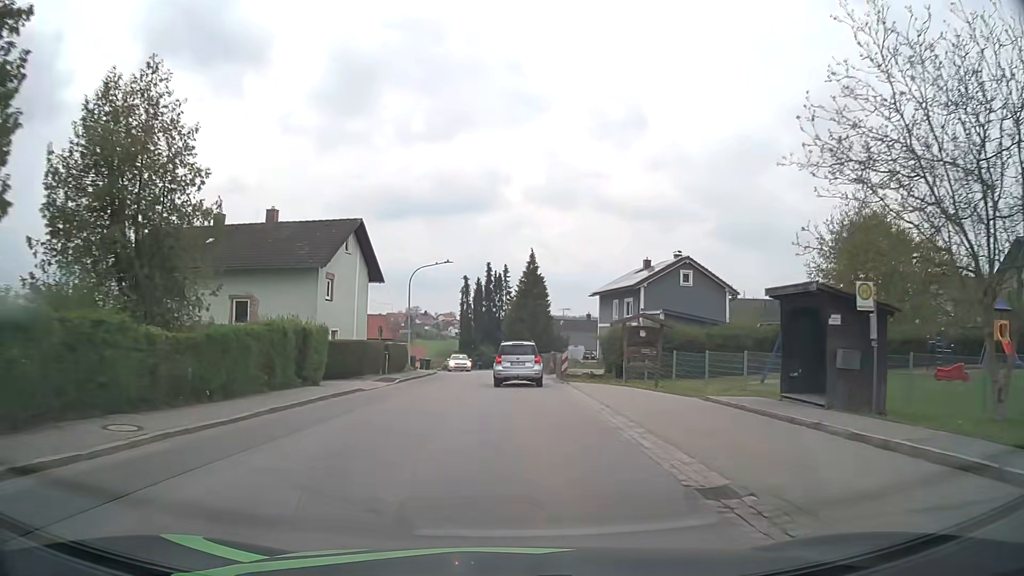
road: tertiary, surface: asphalt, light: Day
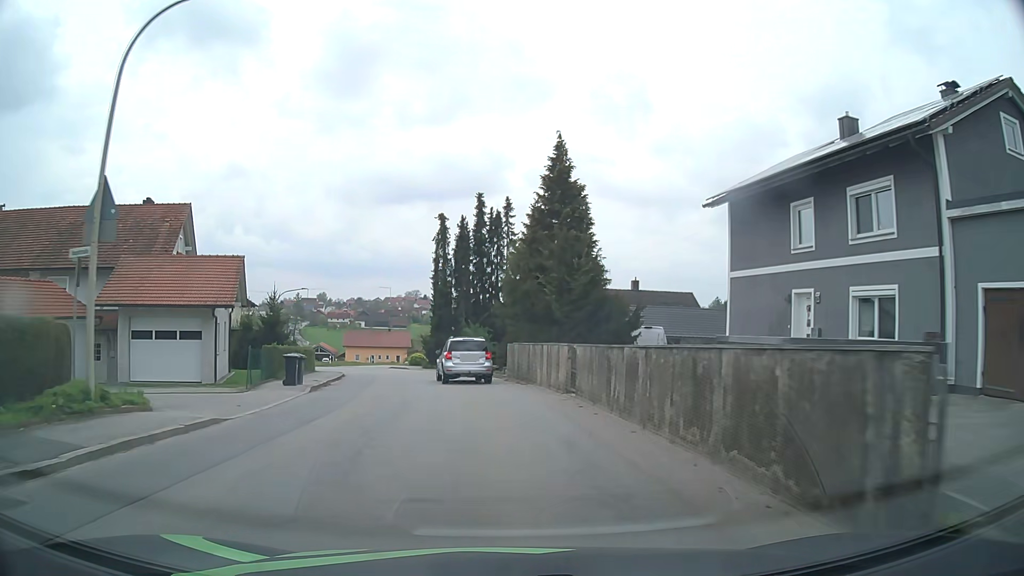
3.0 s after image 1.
(+0.3, +35.5) m; 0°
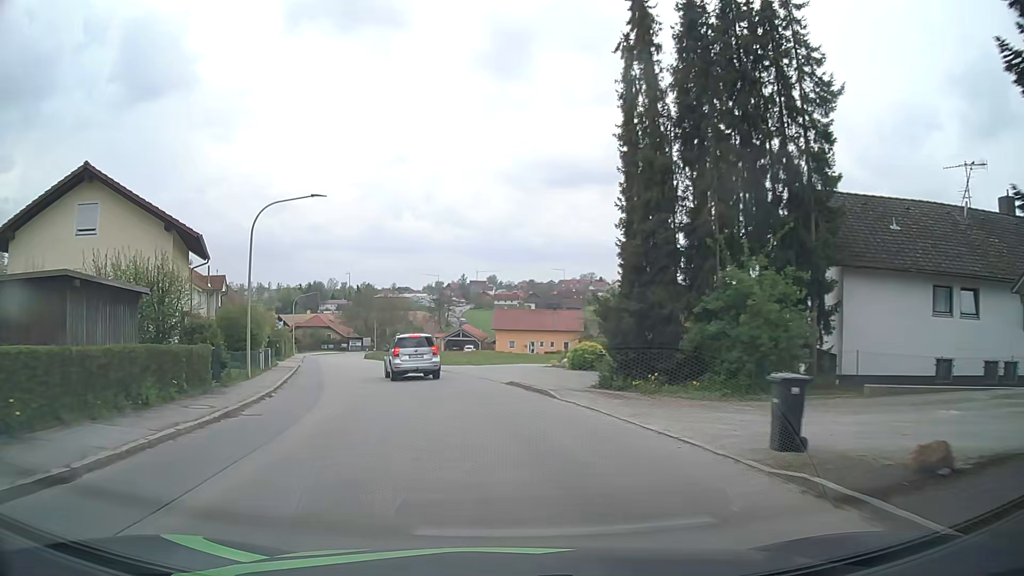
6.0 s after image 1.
(-4.3, +35.6) m; -16°
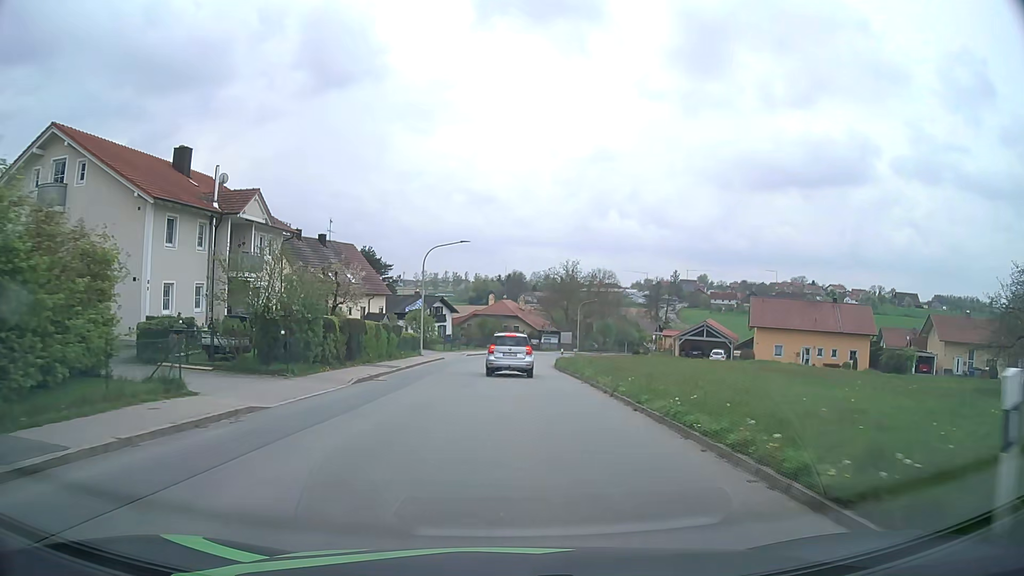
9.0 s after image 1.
(-6.0, +36.4) m; -17°
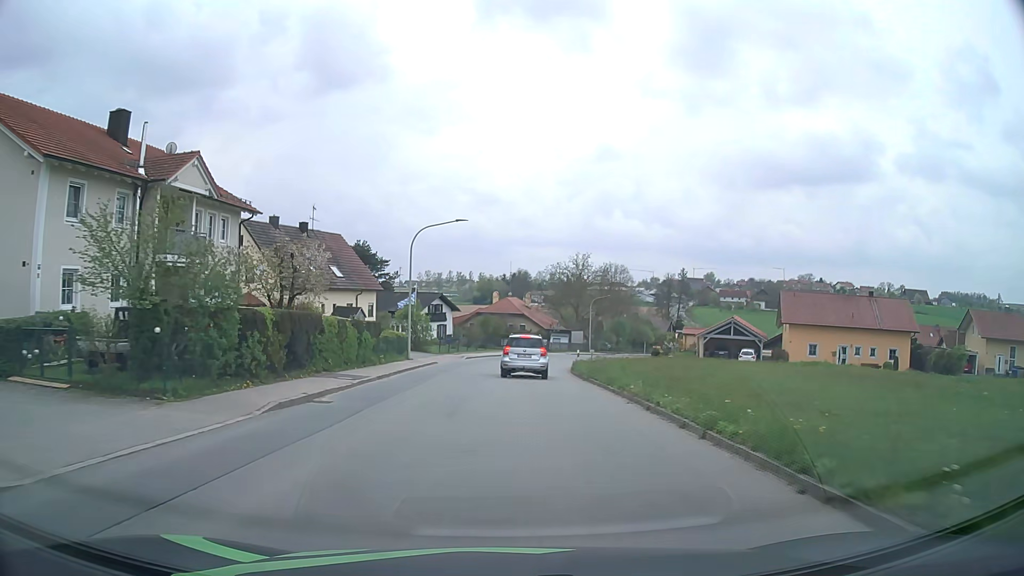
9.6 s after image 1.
(0.0, +7.6) m; 0°
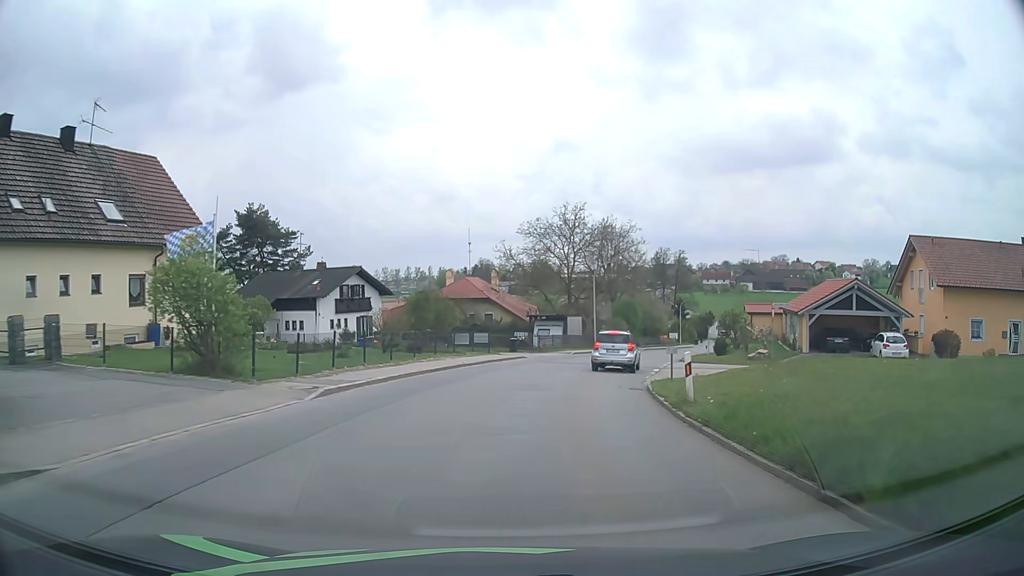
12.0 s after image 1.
(+0.4, +30.6) m; +3°
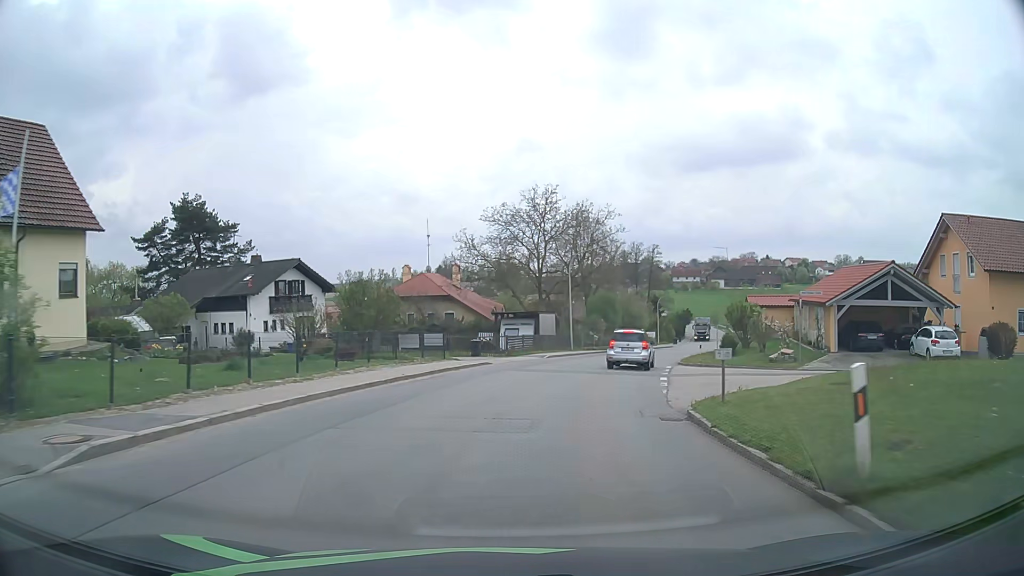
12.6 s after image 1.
(+0.2, +7.7) m; +2°
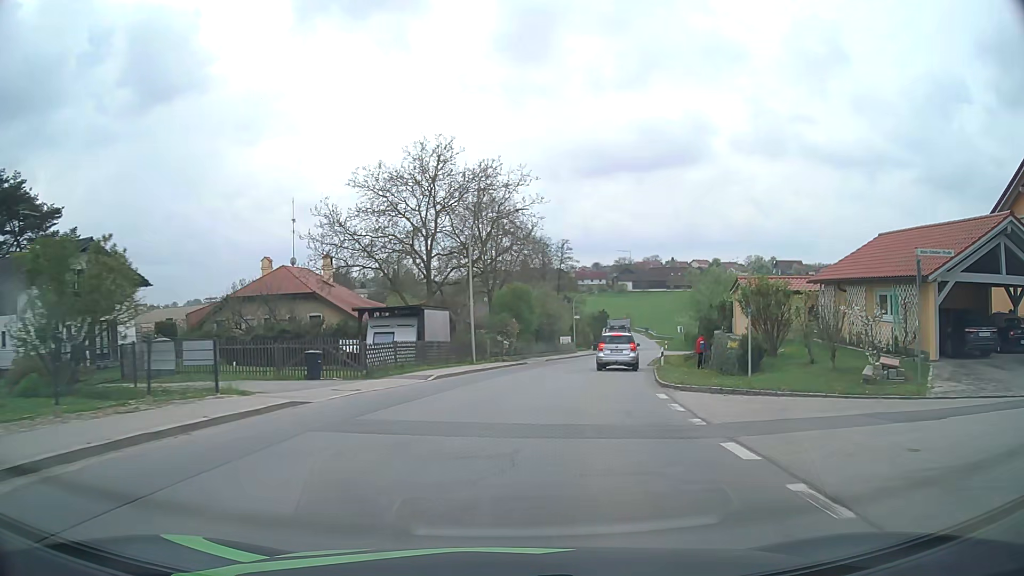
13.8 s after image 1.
(+1.2, +15.2) m; +9°
(+1, +10) (+2, +20) (+4, +30) (+6, +39) (+9, +49) (+11, +59) (+14, +68) (+16, +78) (+18, +88) (+20, +98) m
